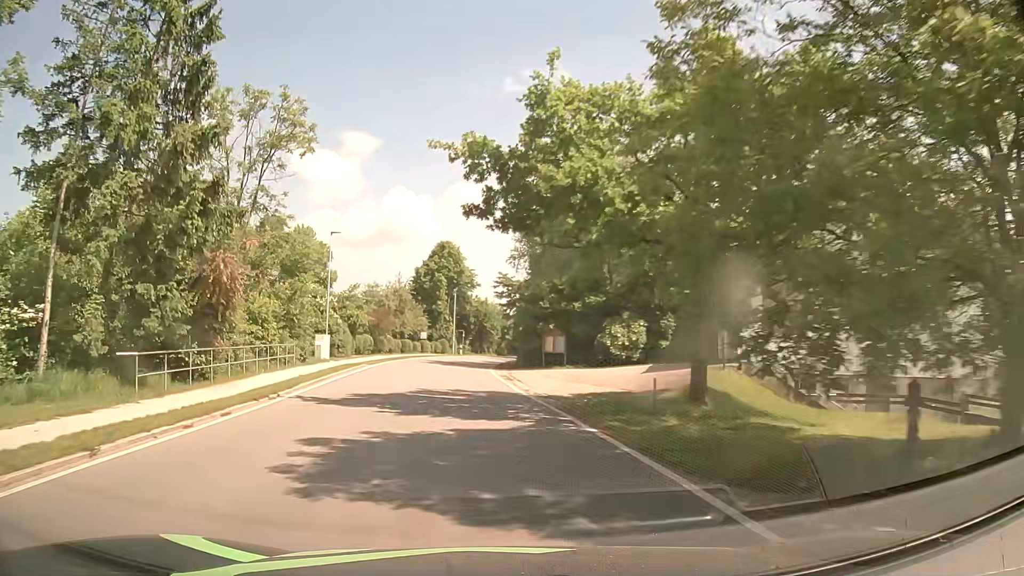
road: secondary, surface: asphalt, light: Day
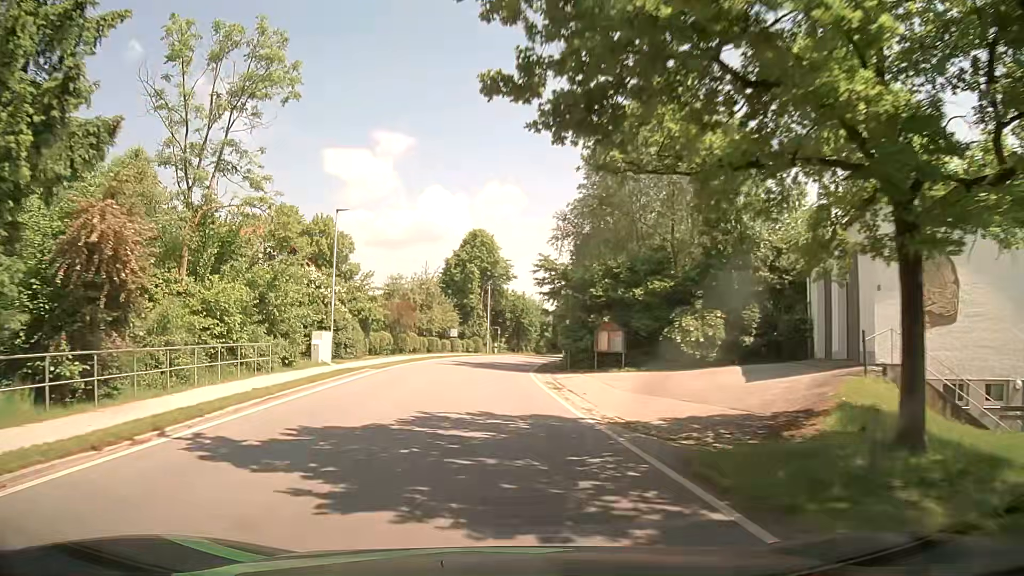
(-0.2, +7.6) m; -3°
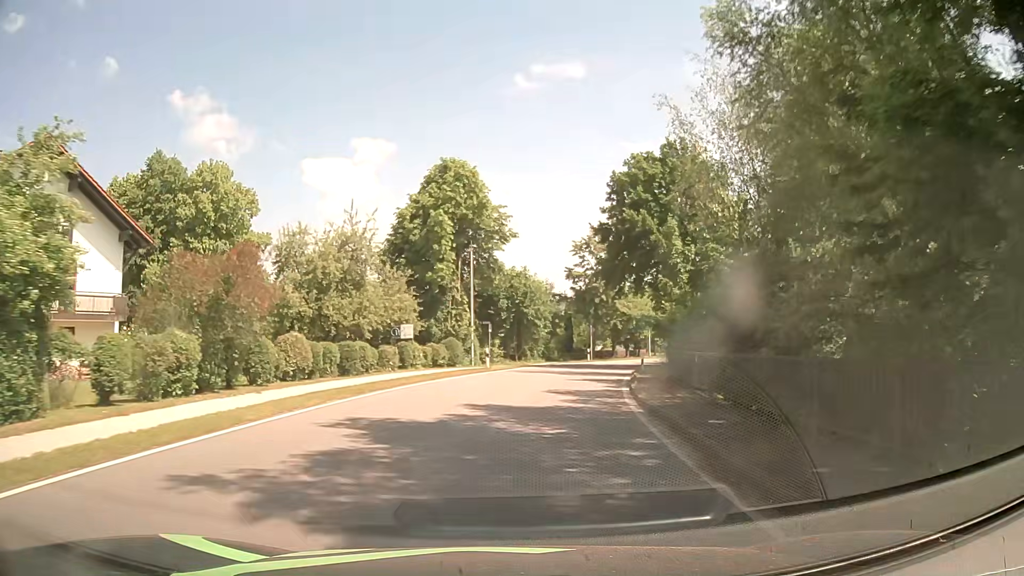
(-0.8, +30.6) m; 0°
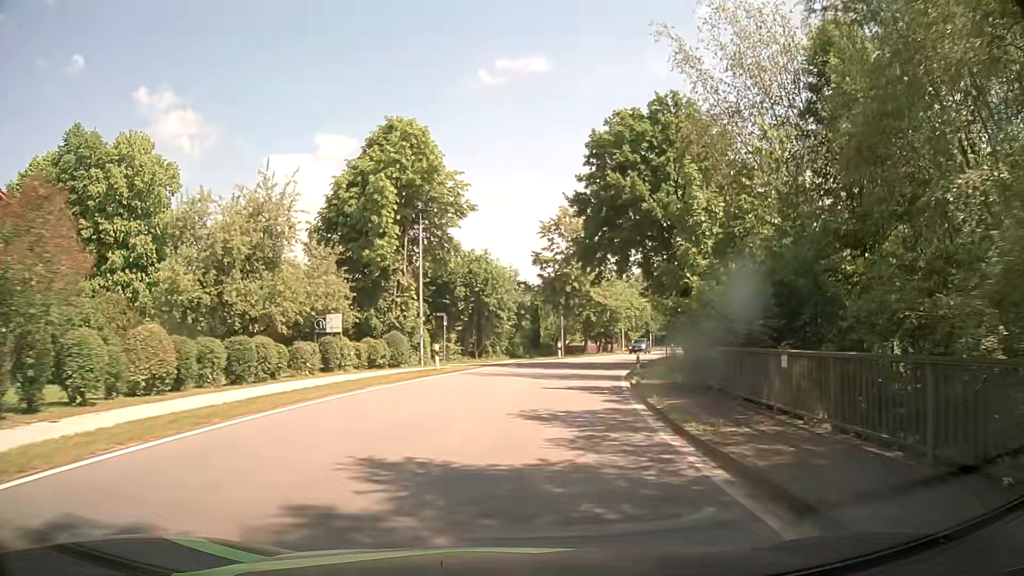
(+0.2, +7.6) m; +3°
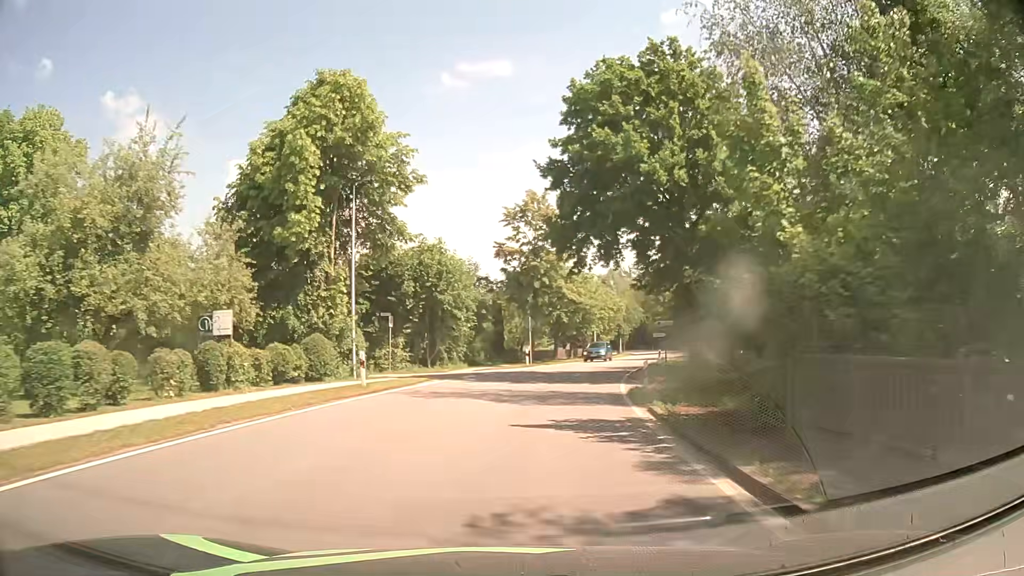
(+0.2, +7.6) m; +3°
